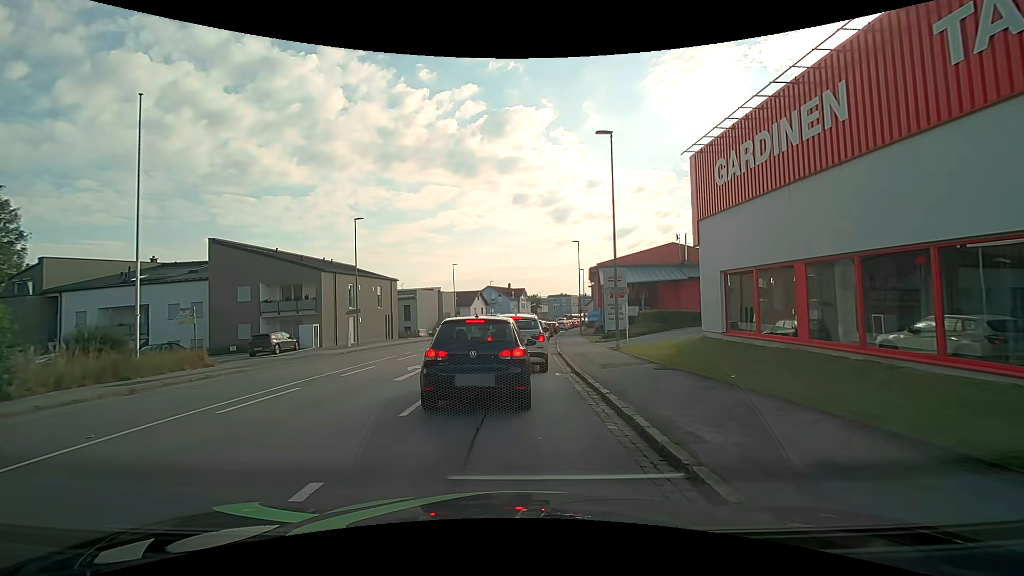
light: Day
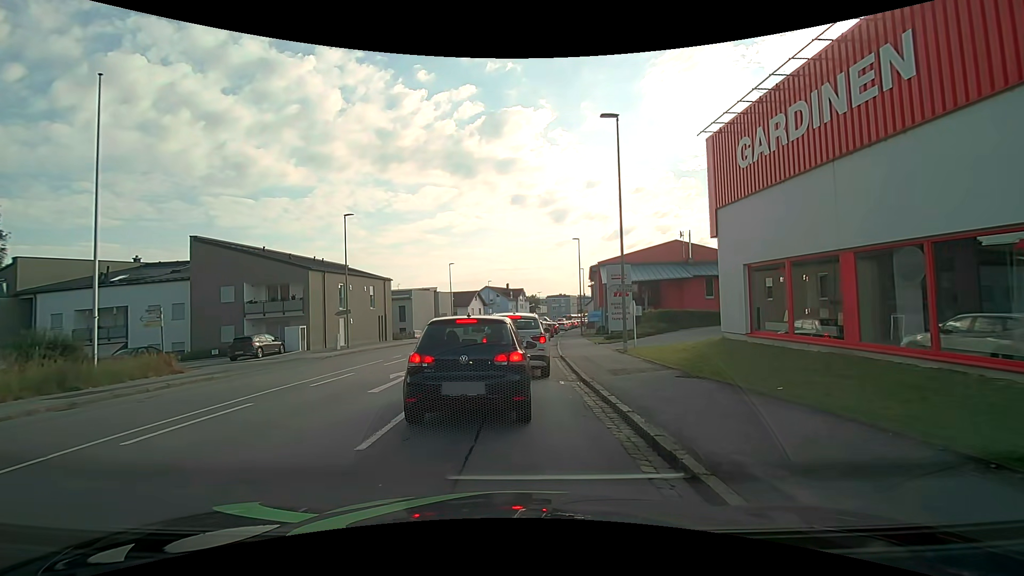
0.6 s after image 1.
(0.0, +1.9) m; 0°
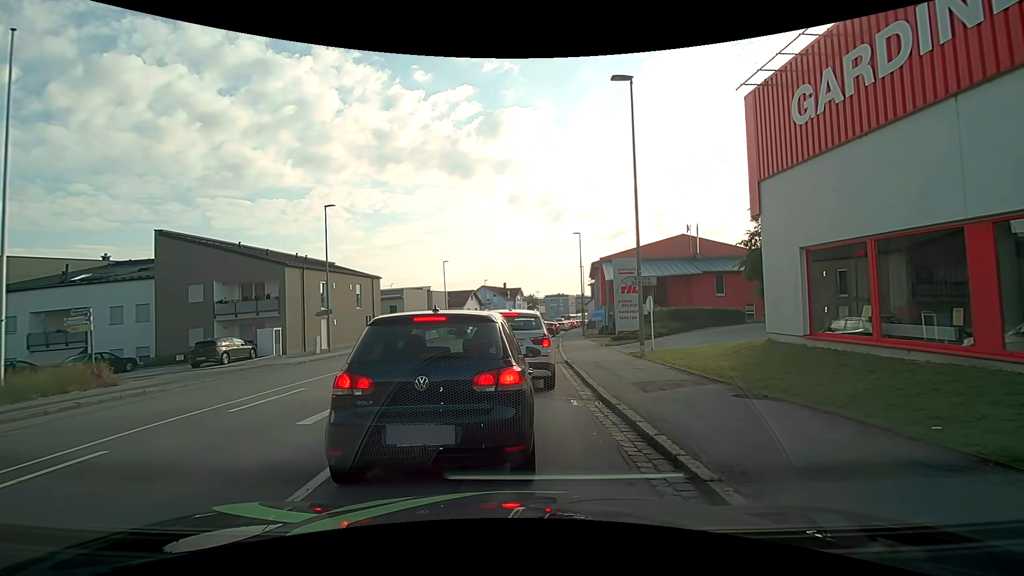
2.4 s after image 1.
(0.0, +3.0) m; +1°
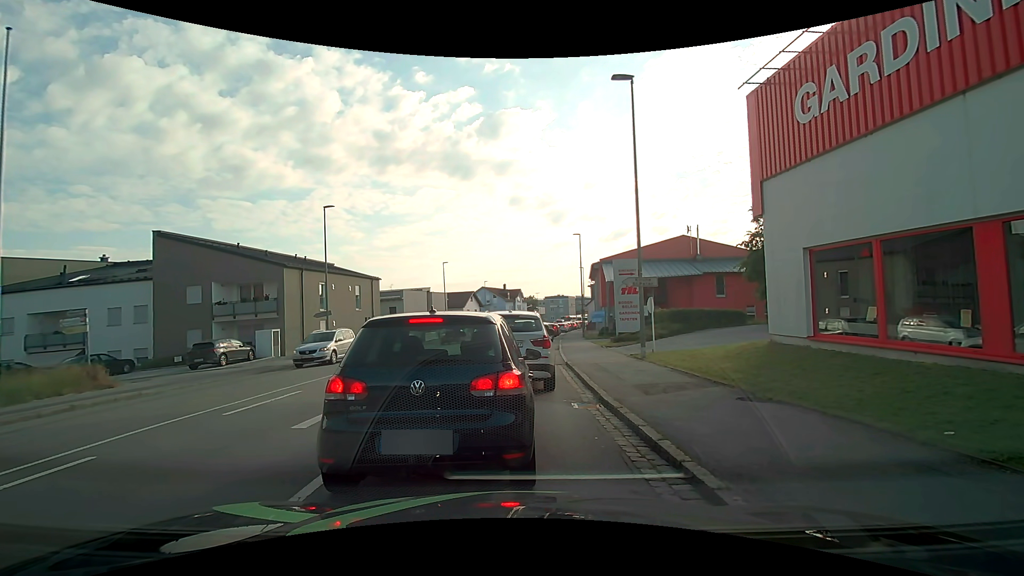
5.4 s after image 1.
(0.0, +0.3) m; 0°
